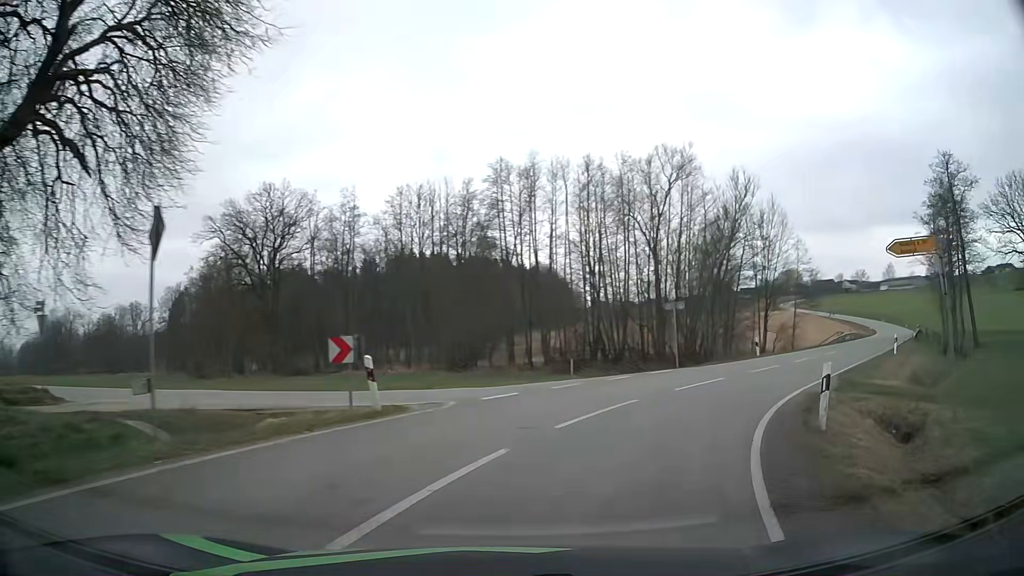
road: tertiary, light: Day
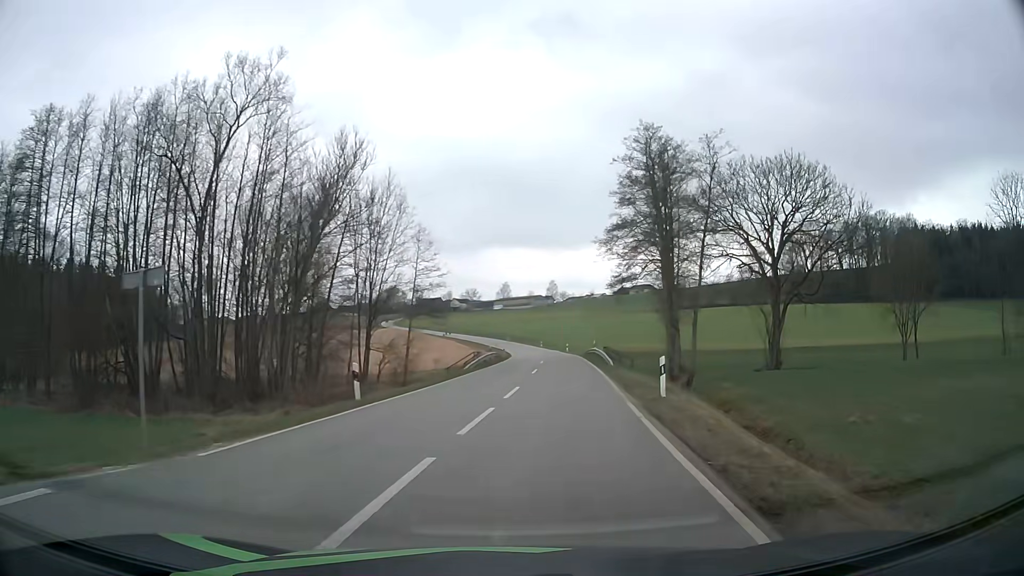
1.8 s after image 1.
(+5.0, +17.2) m; +32°
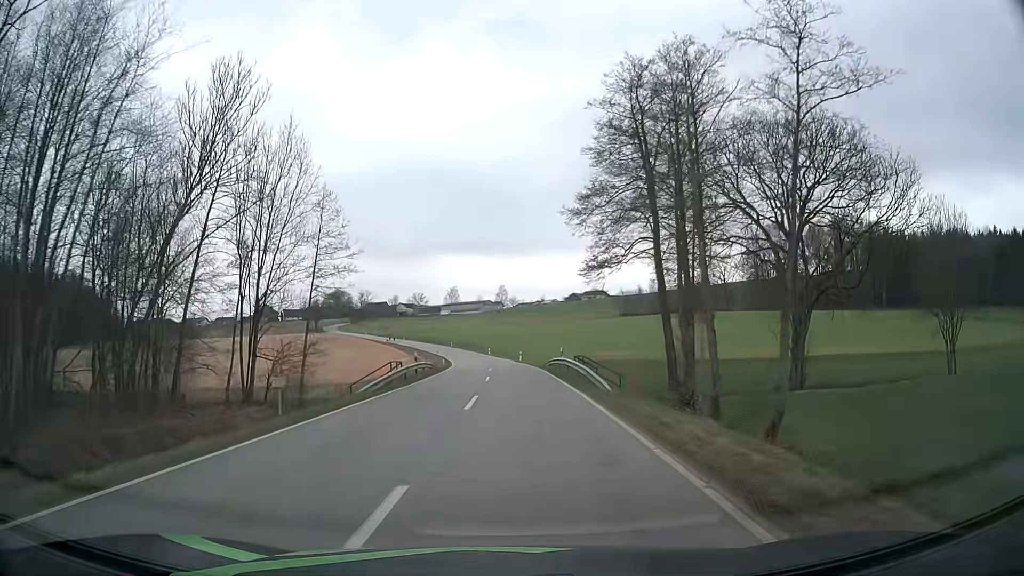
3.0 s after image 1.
(+0.9, +14.1) m; +5°
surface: asphalt
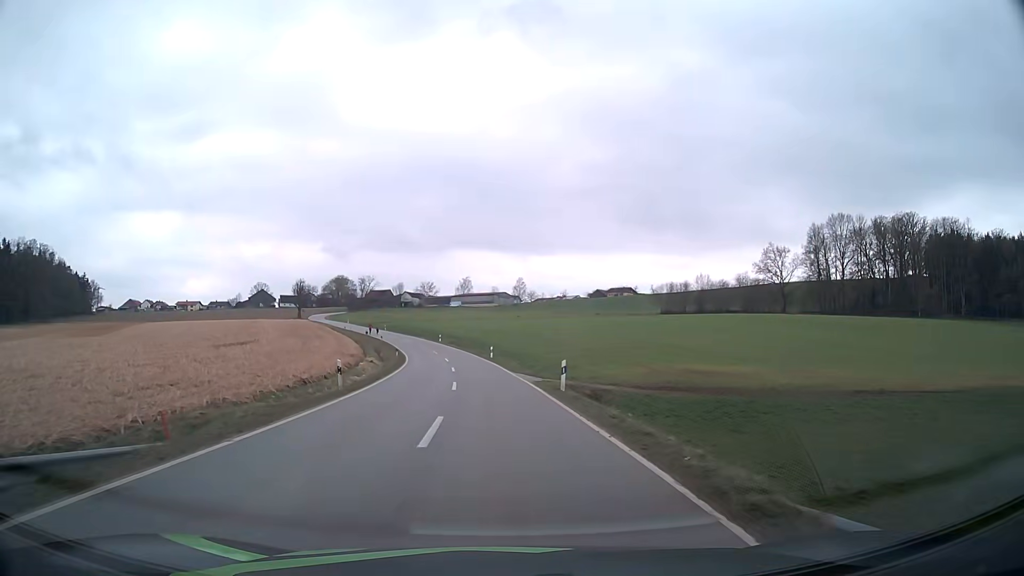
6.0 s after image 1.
(0.0, +42.2) m; -1°
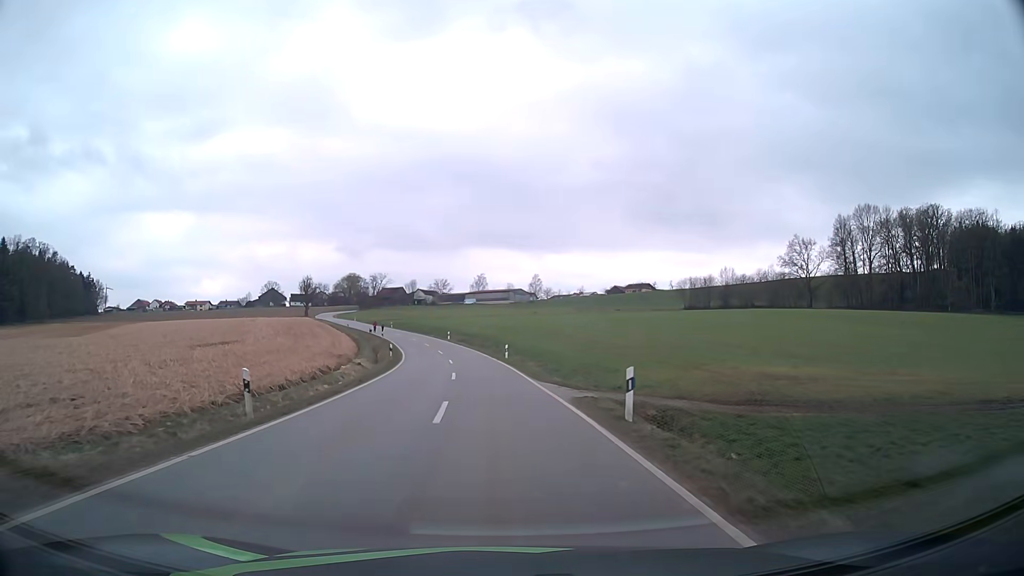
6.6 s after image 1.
(-0.1, +9.4) m; -1°
(0, +10) (-1, +20) (-1, +30) (-2, +40) (-4, +50) (-5, +60) (-8, +69) (-10, +79) (-13, +89) (-17, +98) m
